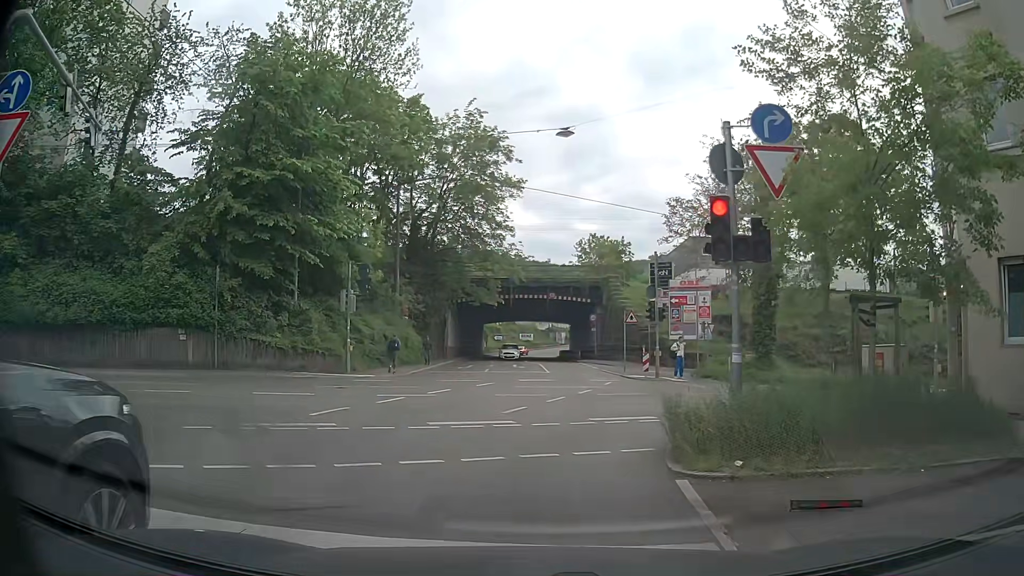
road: residential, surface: asphalt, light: Day
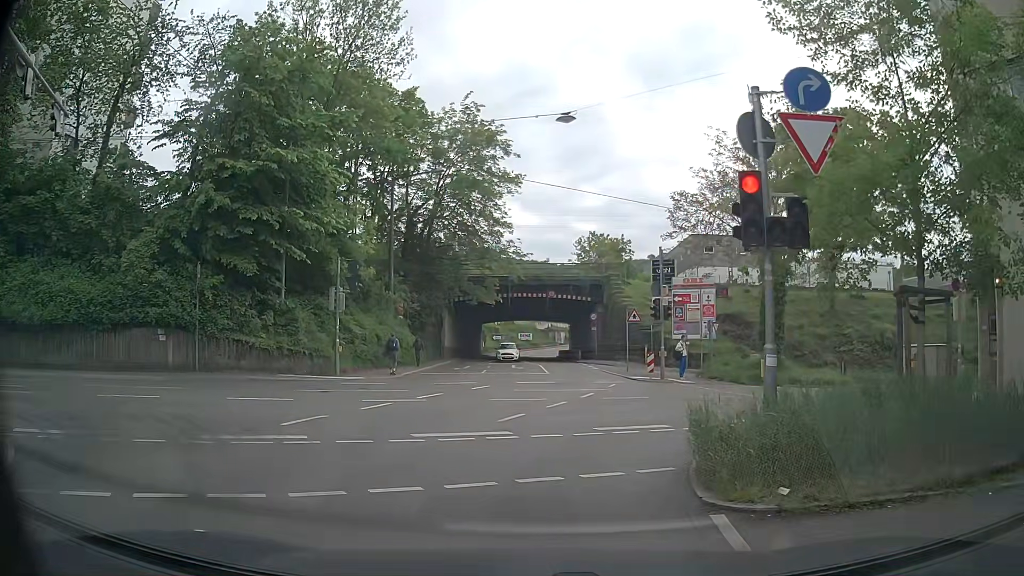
(0.0, +1.2) m; +2°
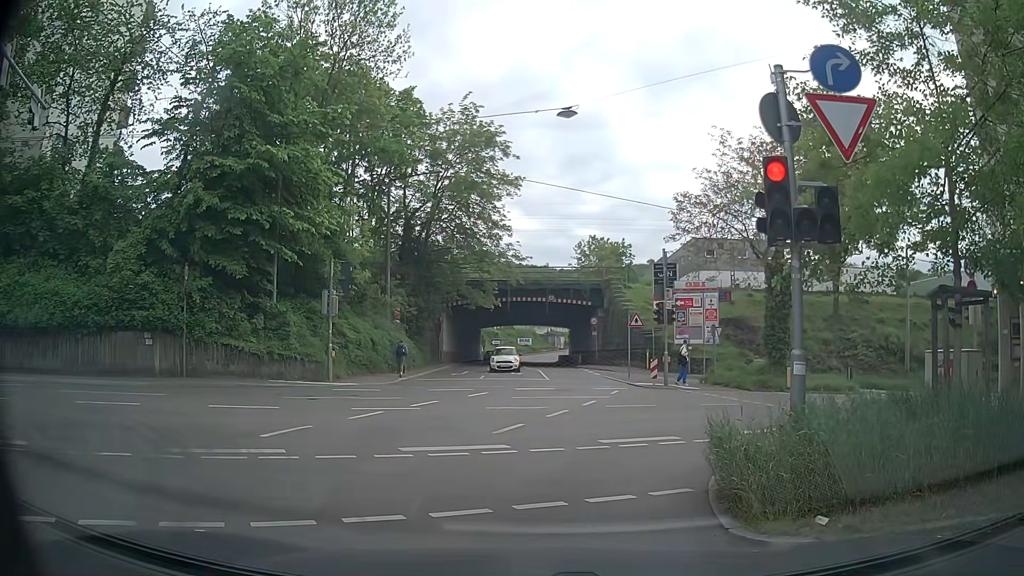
(0.0, +0.8) m; 0°
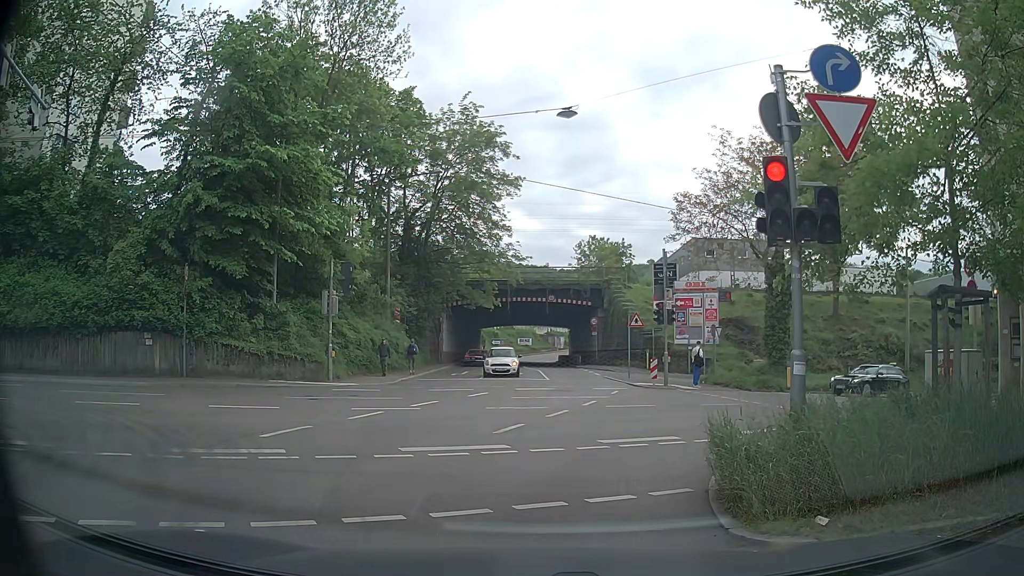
(0.0, 0.0) m; 0°
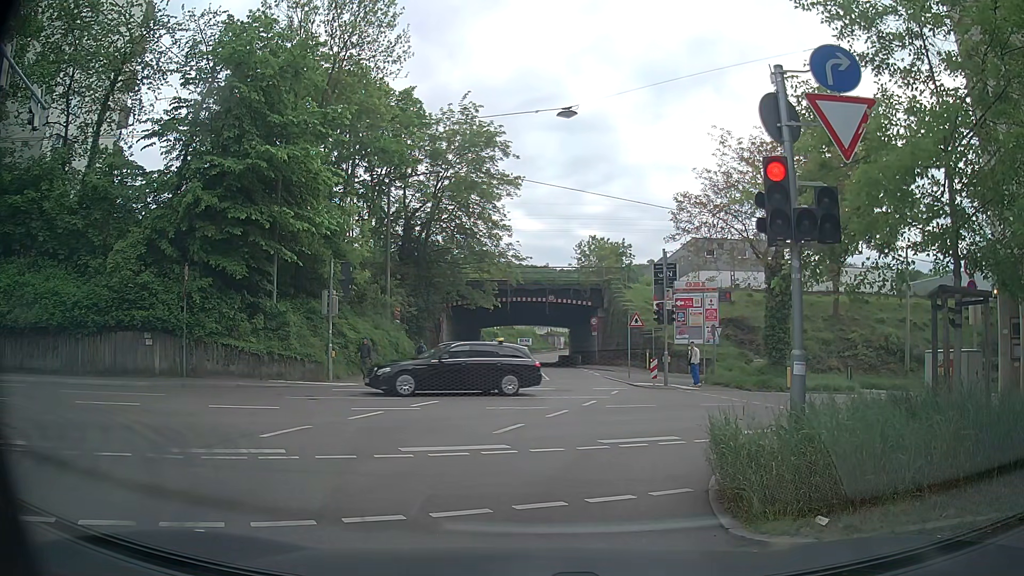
(0.0, 0.0) m; 0°
